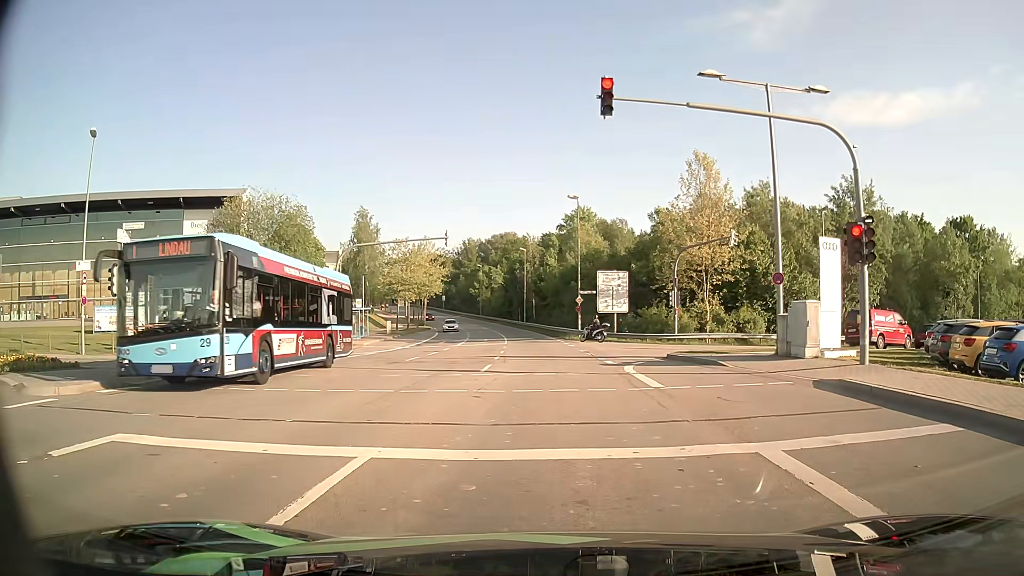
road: secondary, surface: asphalt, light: Day
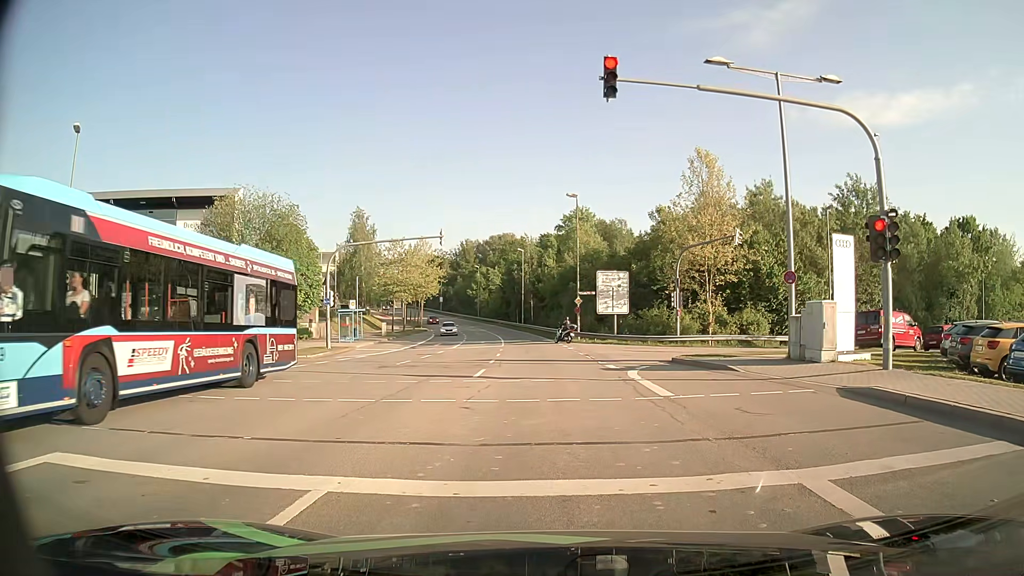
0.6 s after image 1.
(0.0, +1.2) m; 0°
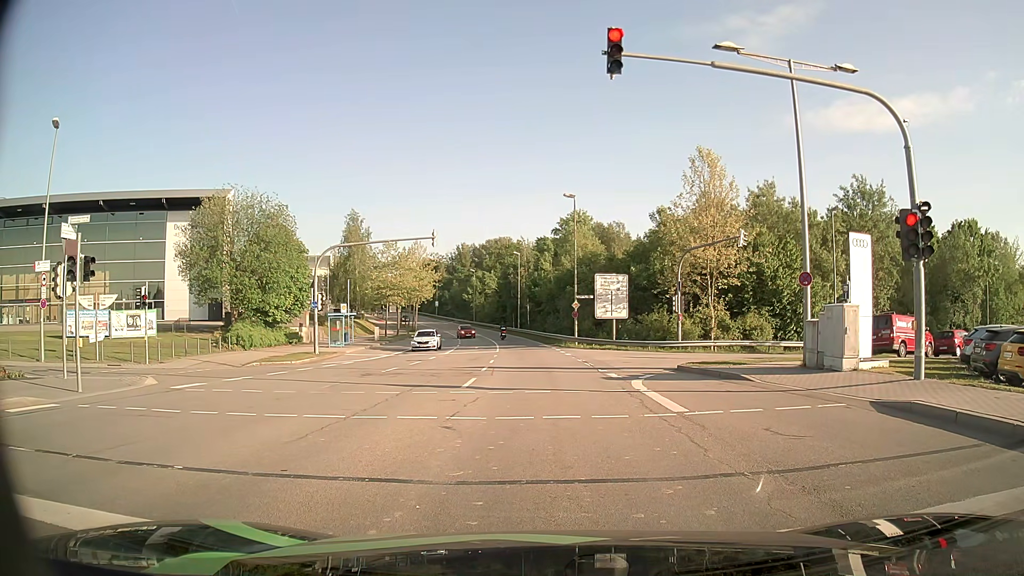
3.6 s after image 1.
(0.0, +1.4) m; 0°
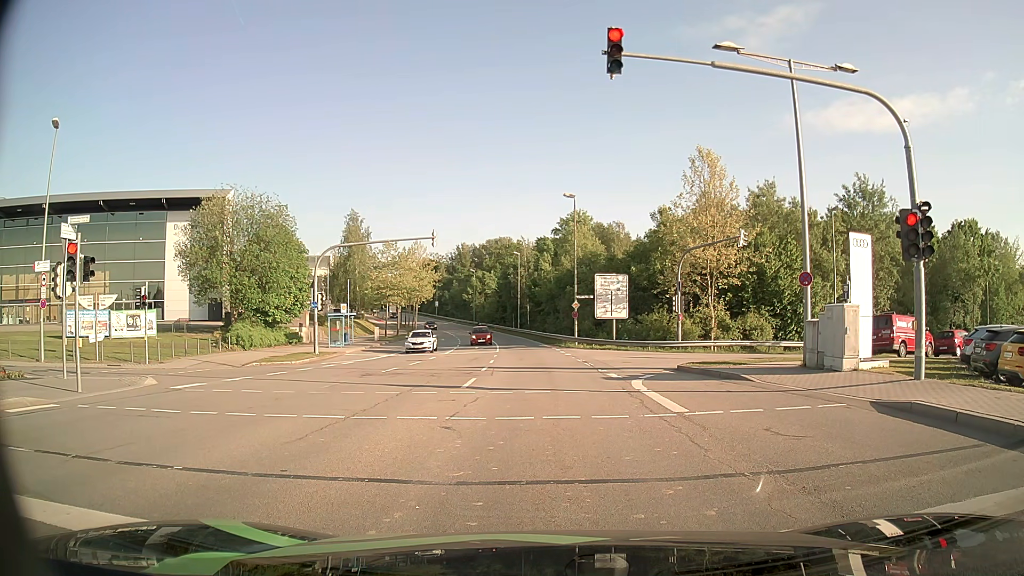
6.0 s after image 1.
(0.0, +0.1) m; 0°
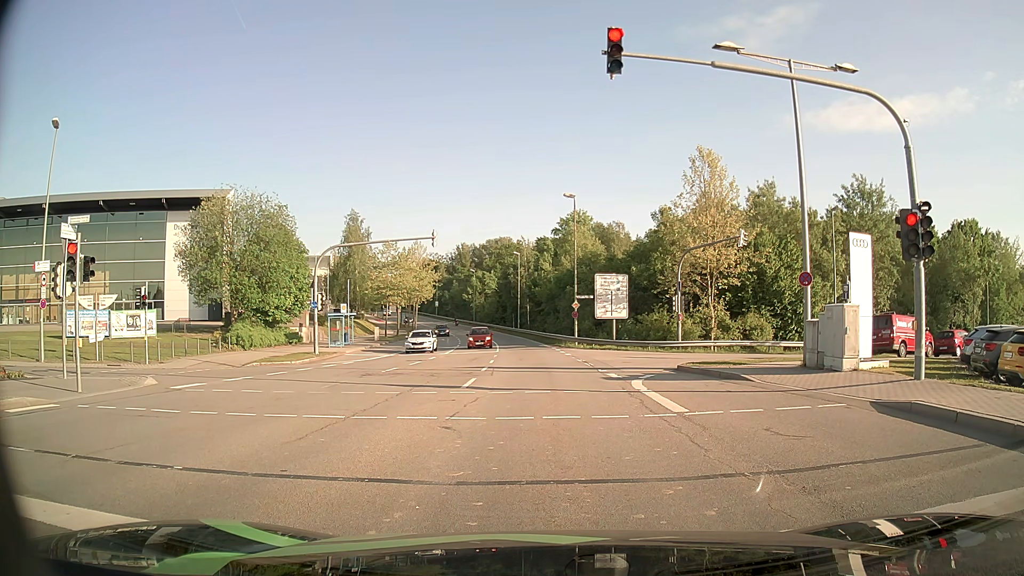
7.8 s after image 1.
(0.0, 0.0) m; 0°
